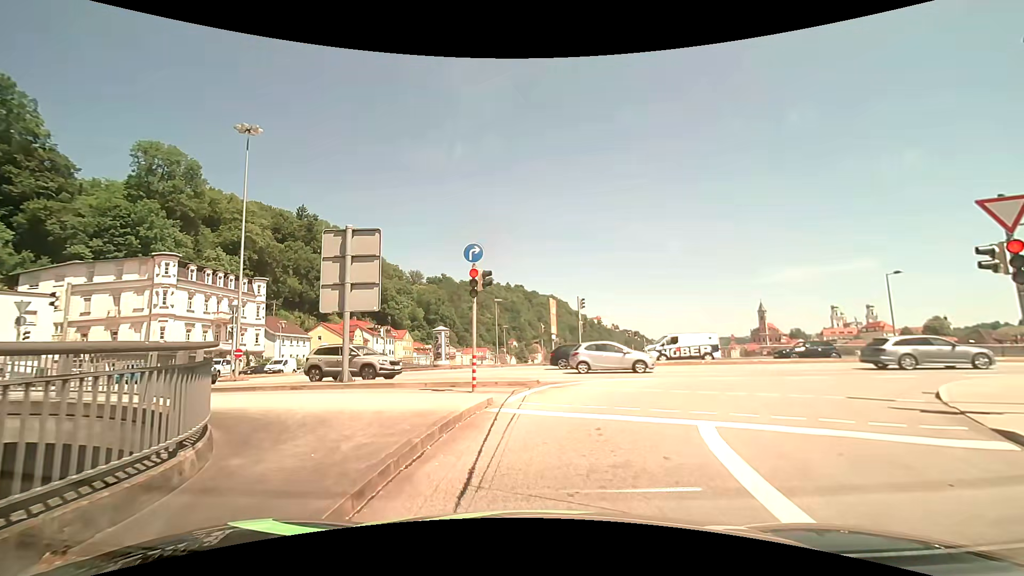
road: primary_link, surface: asphalt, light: Day
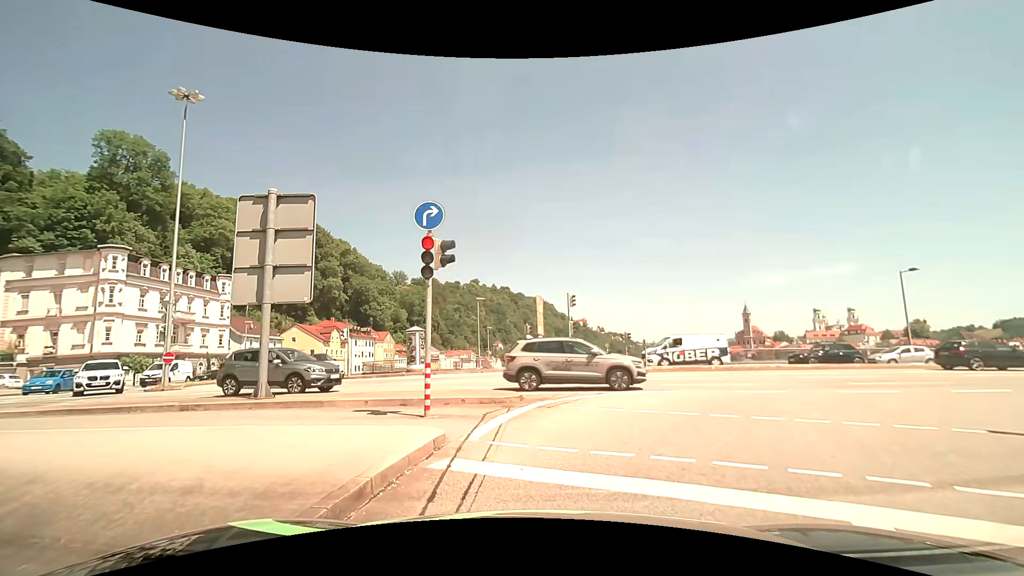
(0.0, +4.1) m; -1°
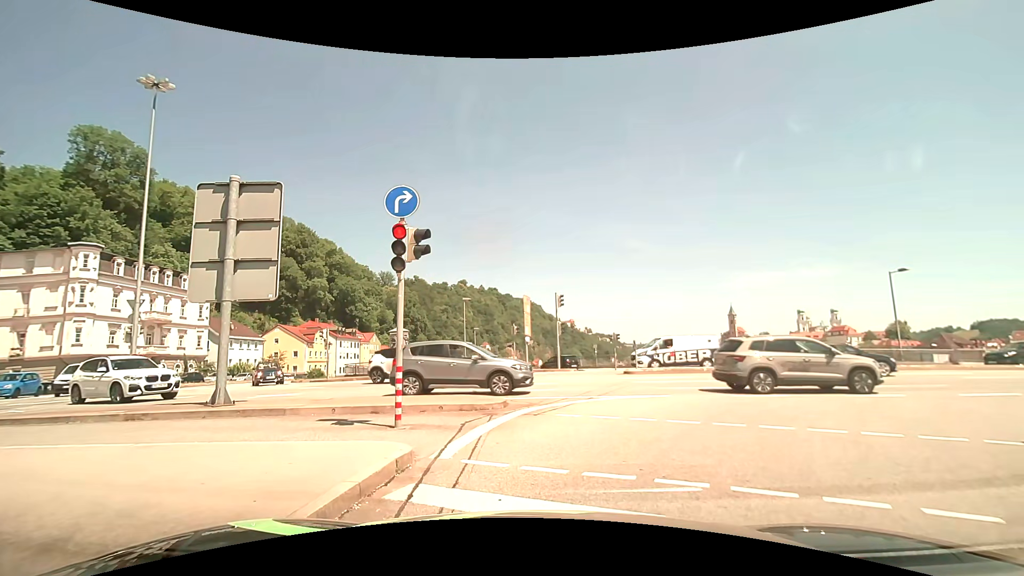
(0.0, +1.0) m; 0°
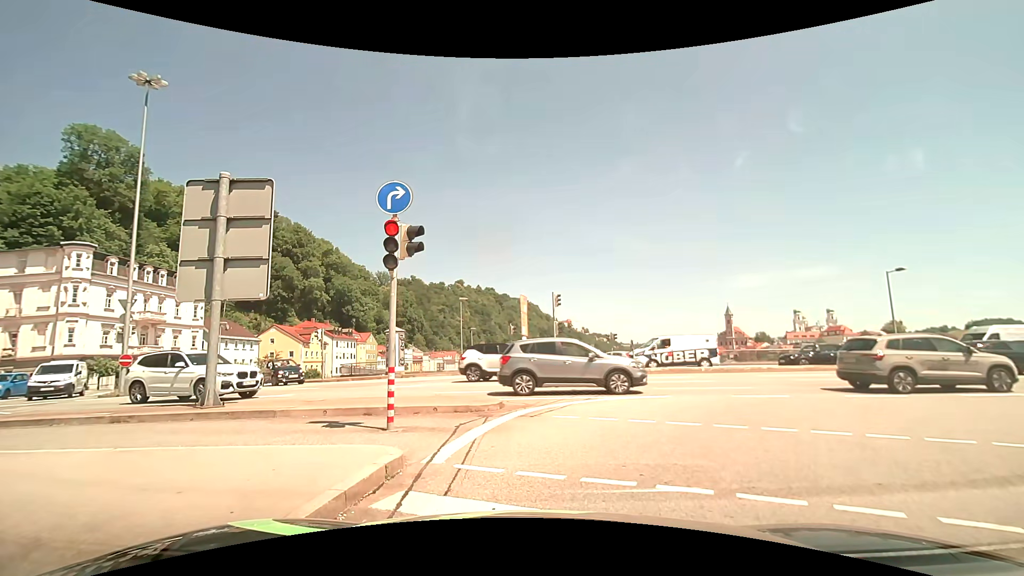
(0.0, +0.2) m; 0°
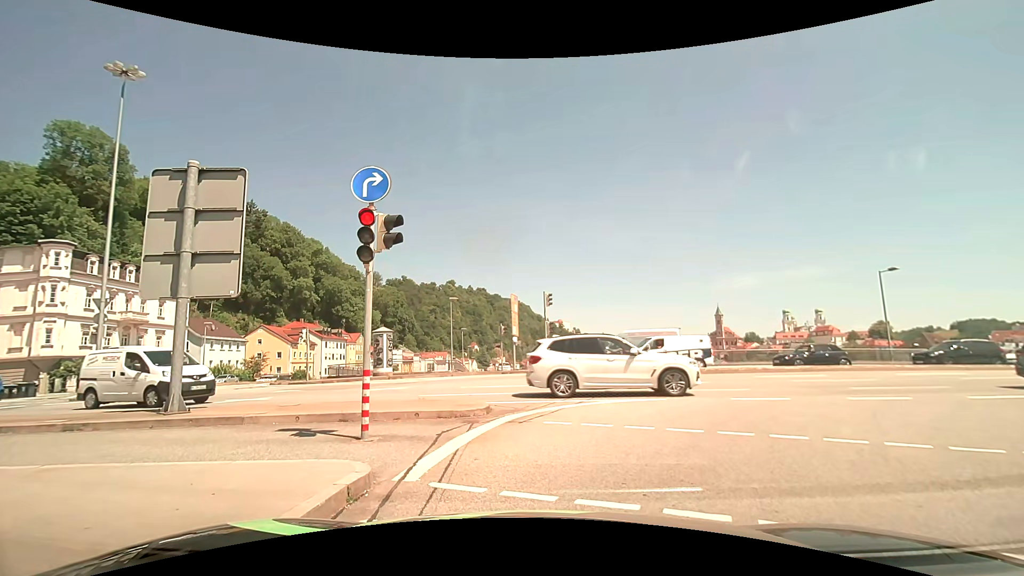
(0.0, +0.7) m; 0°
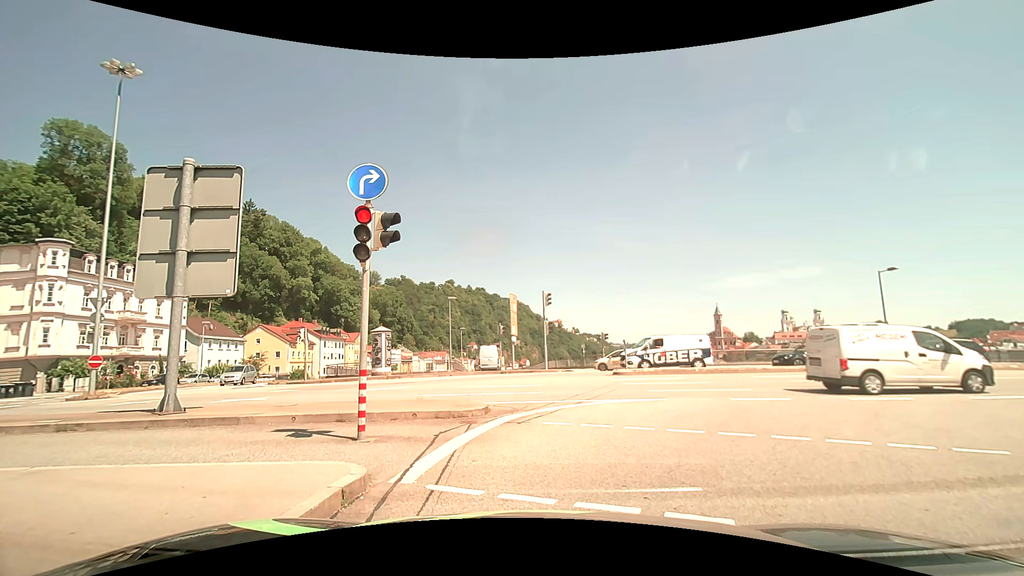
(0.0, +0.2) m; 0°
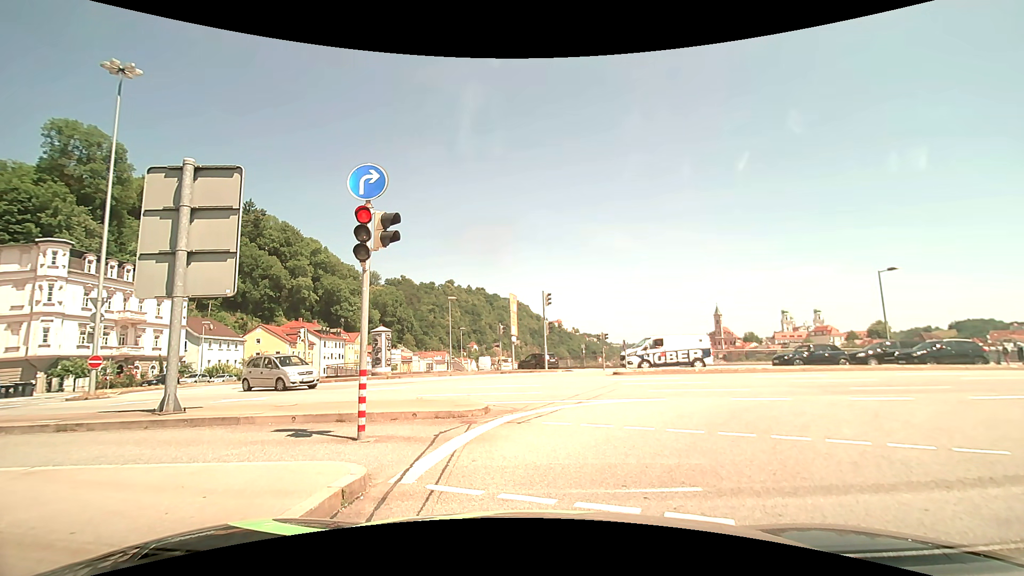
(0.0, 0.0) m; 0°
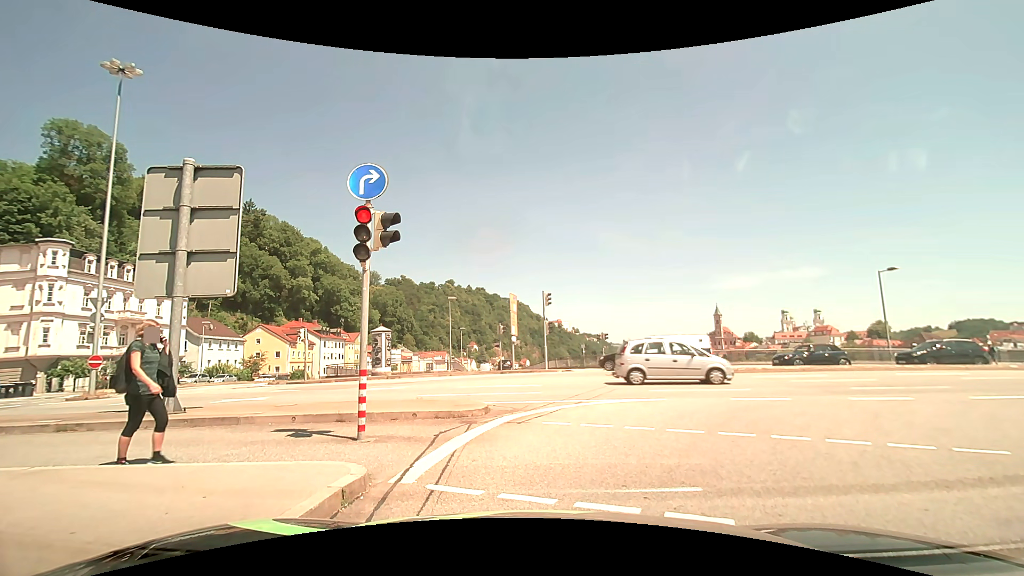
(0.0, 0.0) m; 0°
